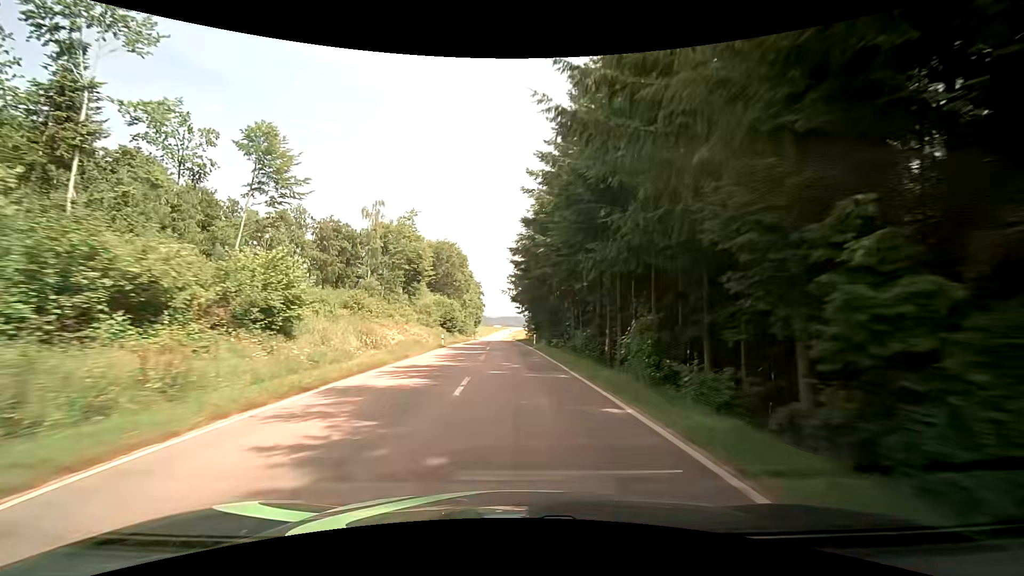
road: tertiary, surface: asphalt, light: Day
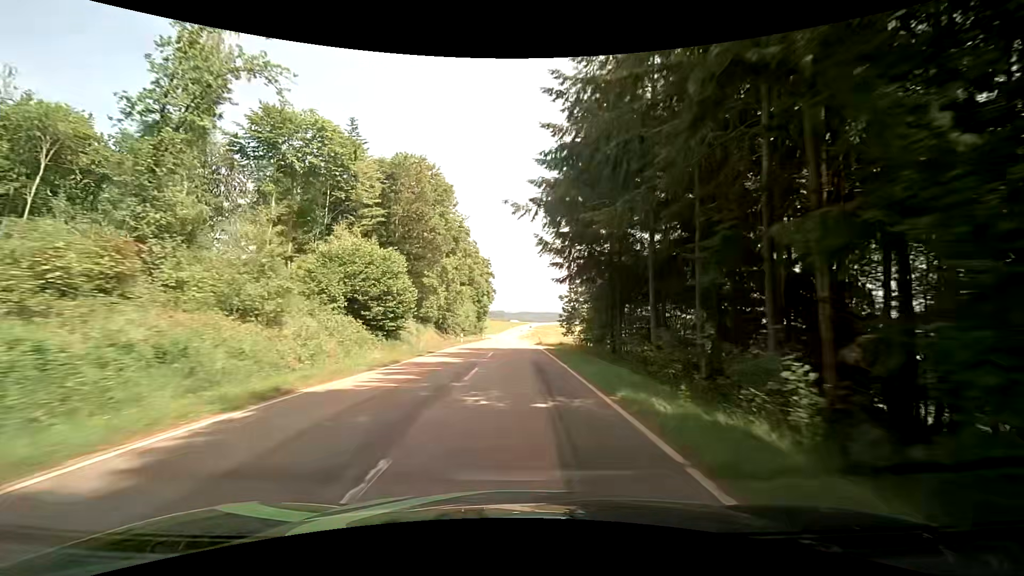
(-1.1, +43.4) m; -2°
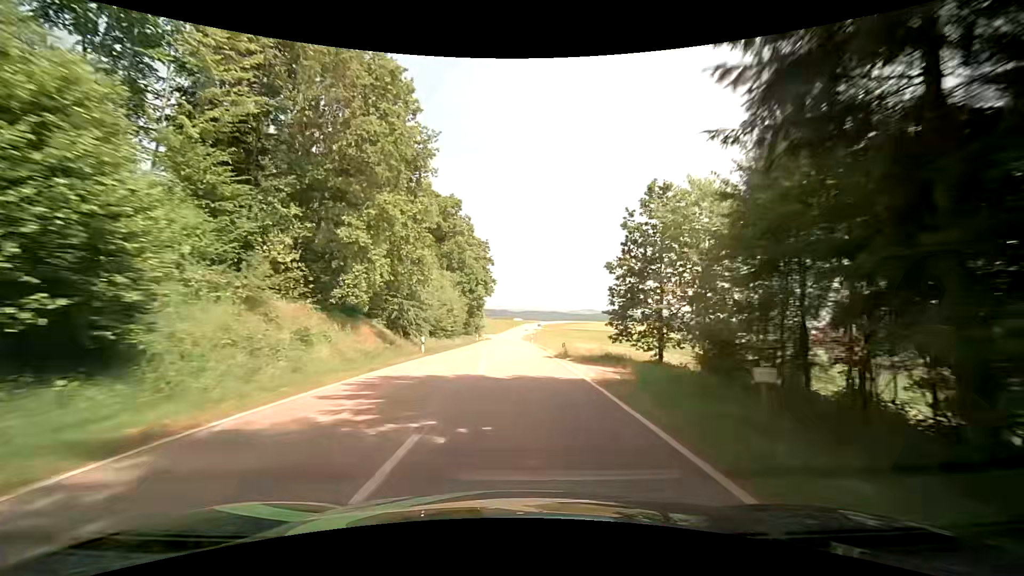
(-0.2, +22.0) m; -1°
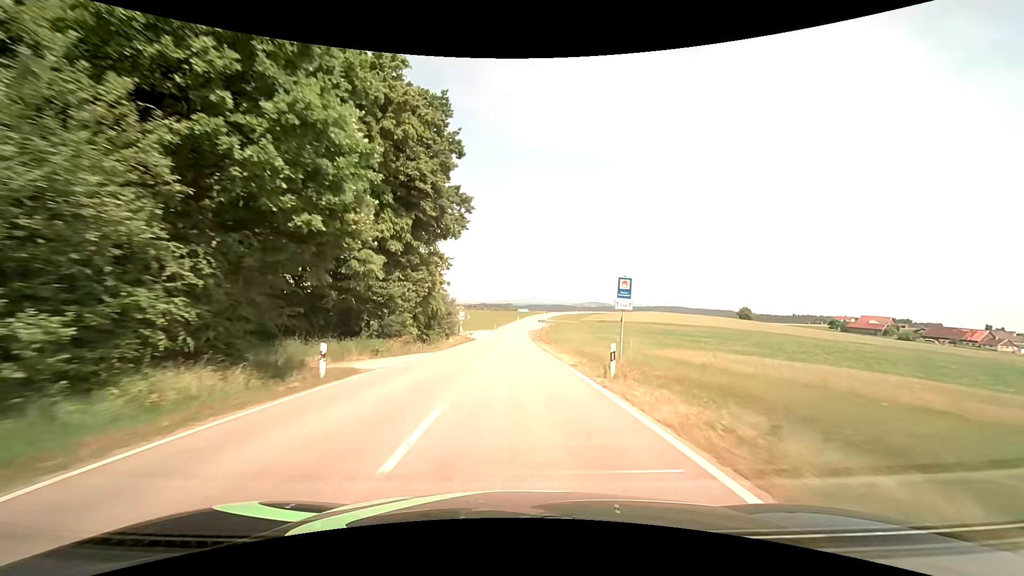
(-0.1, +56.0) m; 0°
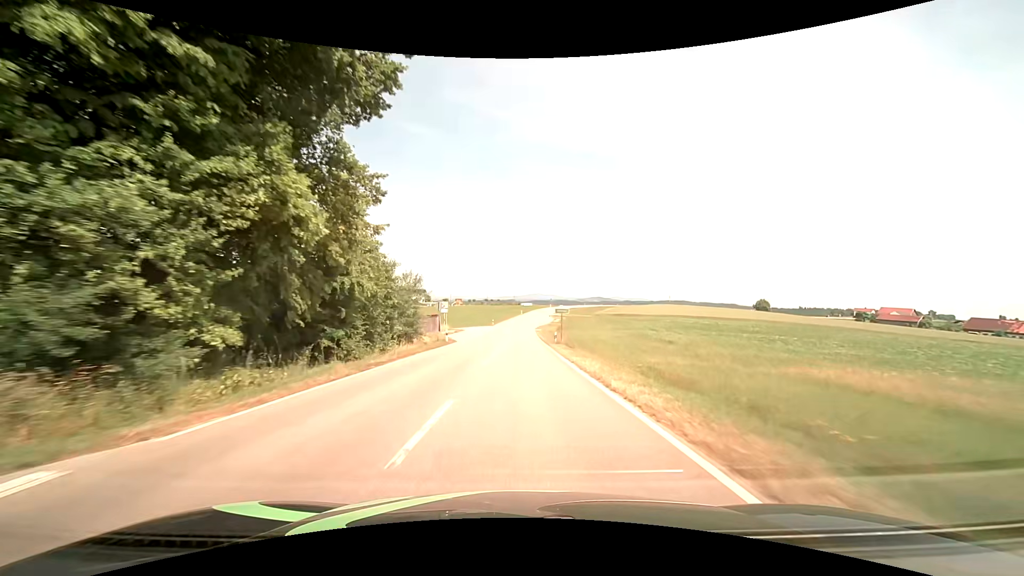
(-0.1, +22.8) m; 0°
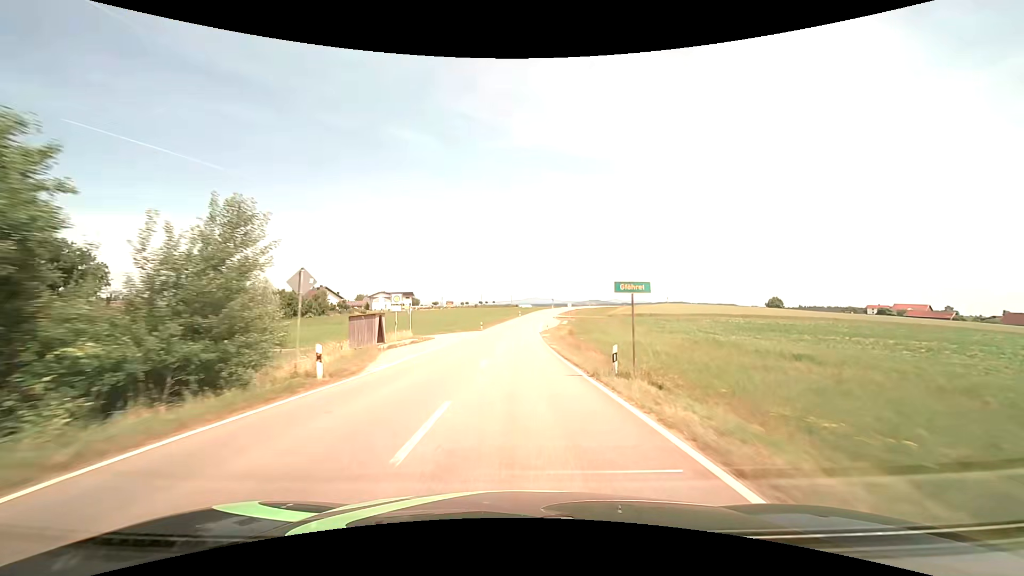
(0.0, +22.9) m; 0°
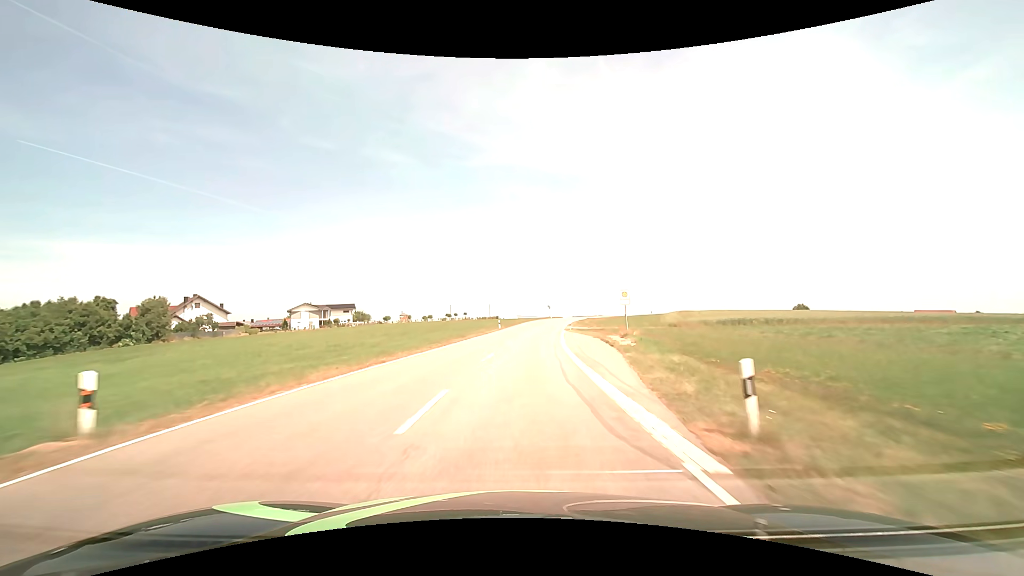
(+0.6, +56.9) m; +2°
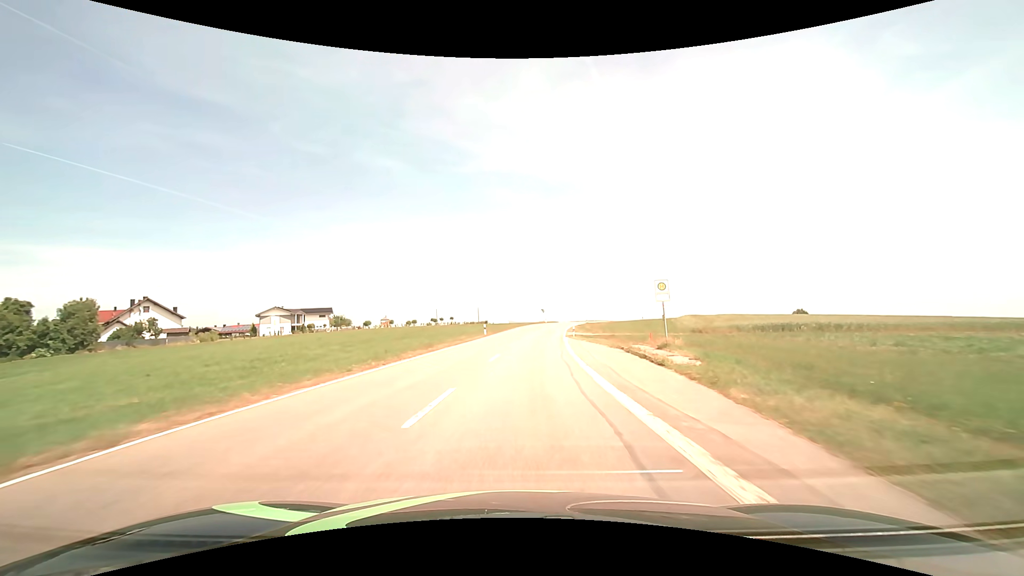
(+0.1, +11.2) m; +1°
(0, +10) (0, +20) (+1, +30) (+2, +40) (+3, +50) (+4, +60) (+5, +70) (+7, +80) (+9, +89) (+11, +99) m
